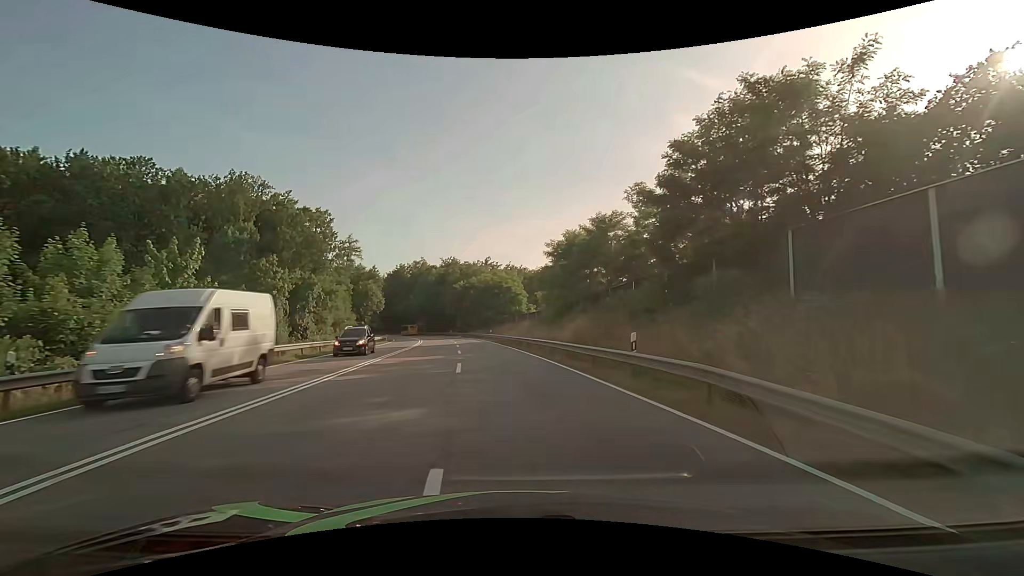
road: secondary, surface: asphalt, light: Day
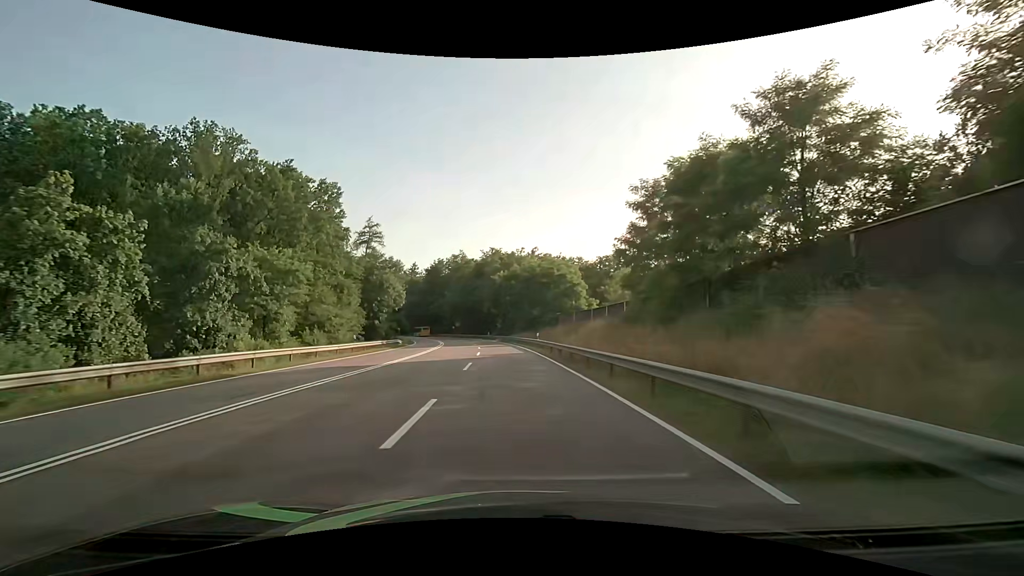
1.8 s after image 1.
(-0.9, +22.0) m; -5°
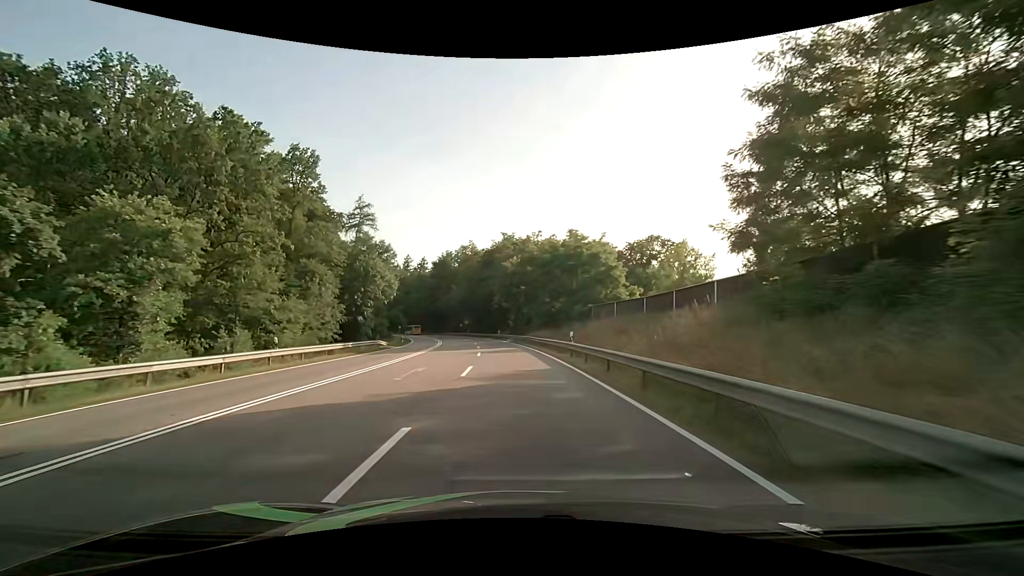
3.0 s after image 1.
(-0.2, +15.1) m; -2°
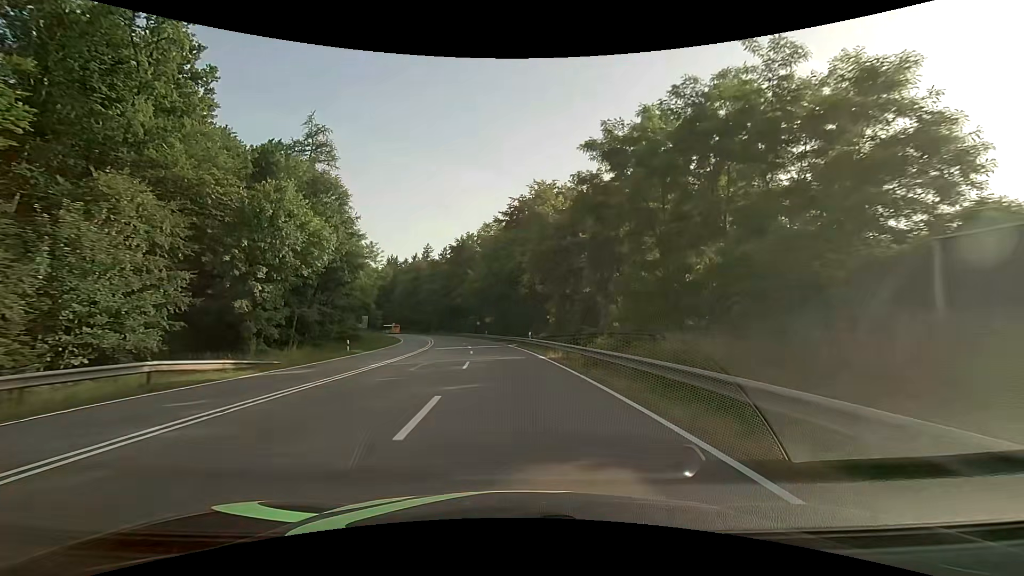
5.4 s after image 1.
(-0.7, +33.3) m; -3°
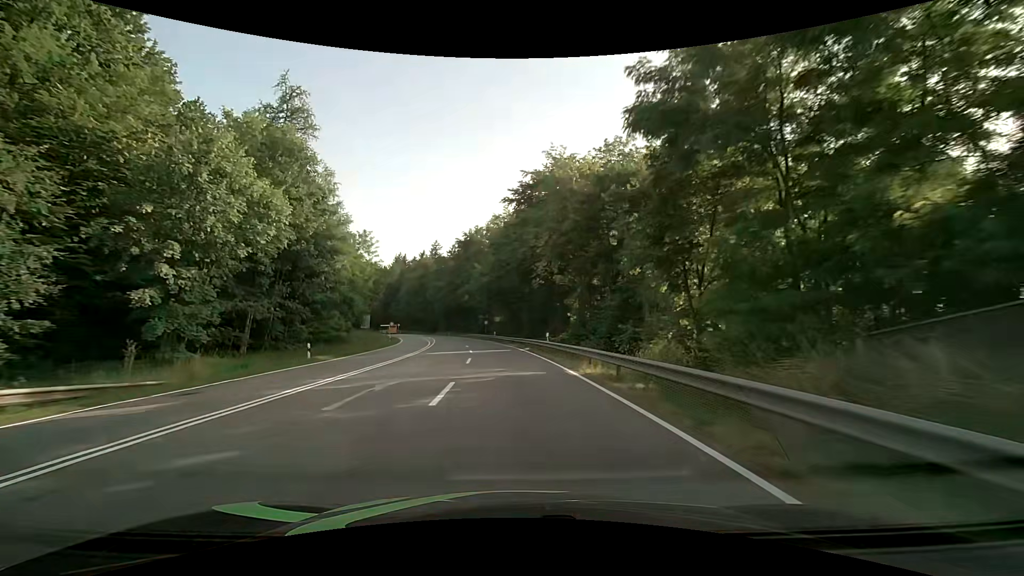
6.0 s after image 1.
(-0.1, +9.0) m; -1°
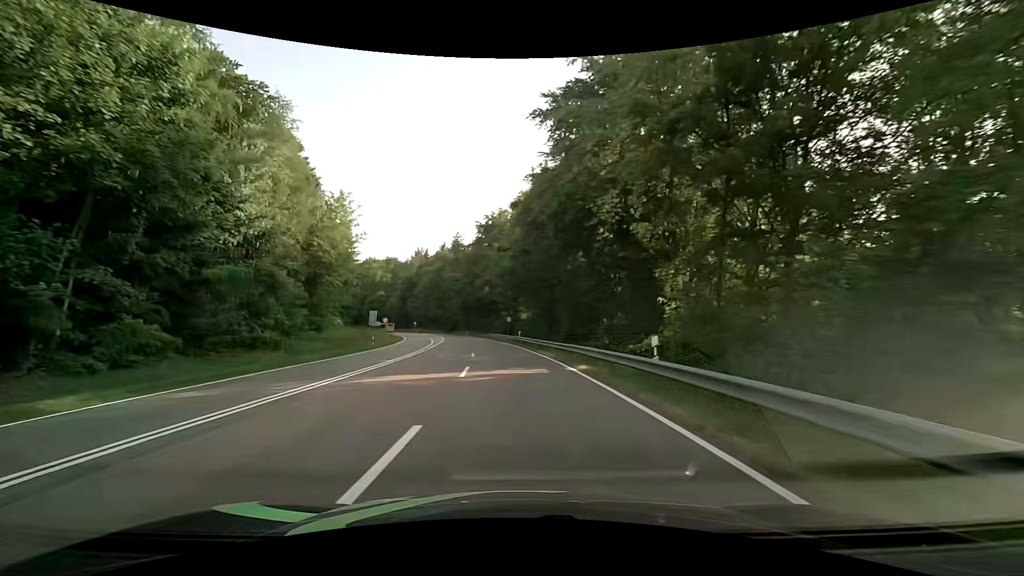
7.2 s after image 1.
(-0.5, +18.8) m; -3°
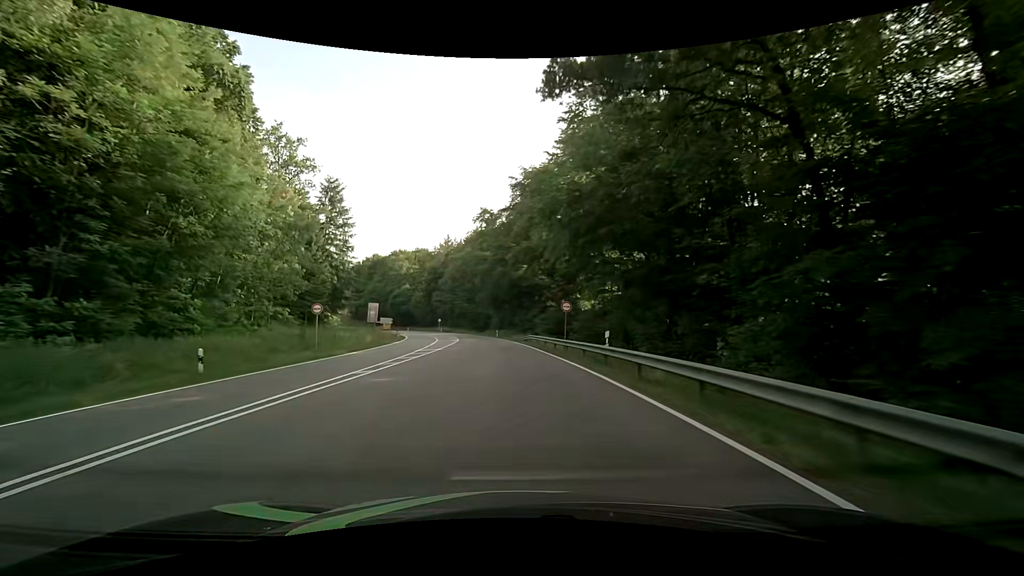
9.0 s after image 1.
(-1.1, +29.8) m; -4°
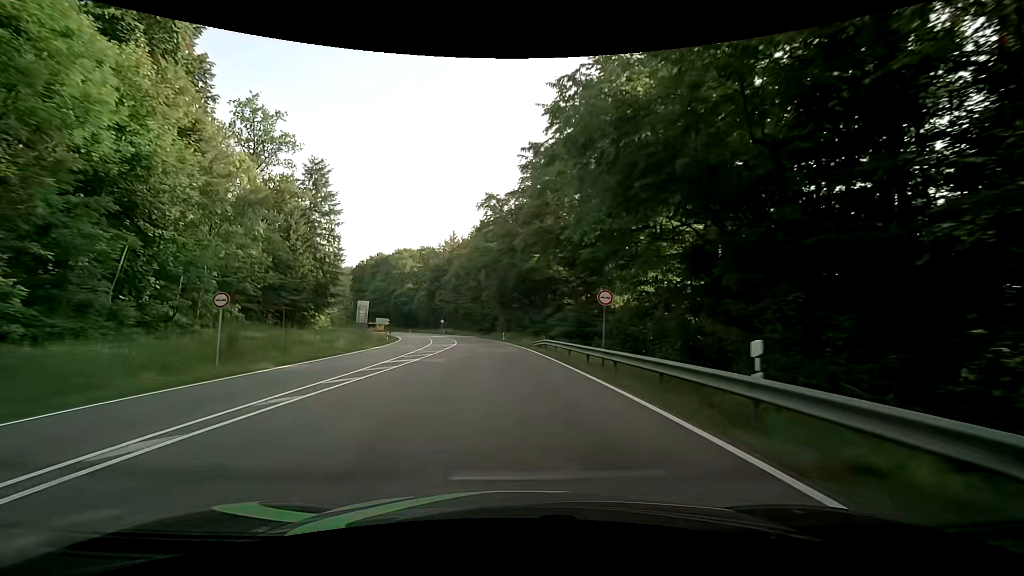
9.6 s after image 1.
(-0.1, +10.2) m; -1°
(0, +10) (0, +20) (-1, +30) (-2, +40) (-3, +50) (-5, +60) (-7, +70) (-9, +79) (-11, +89) (-14, +99) m
